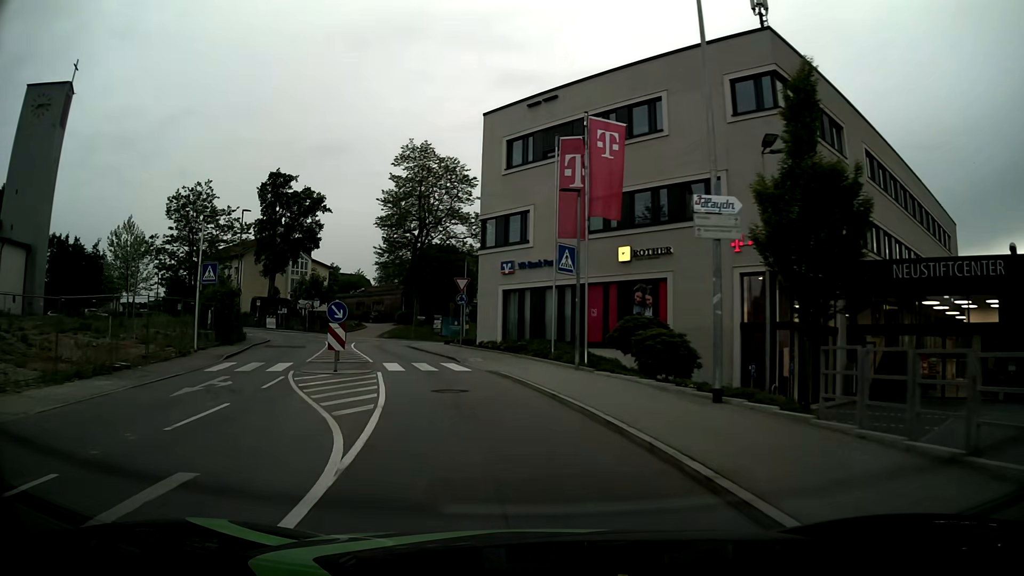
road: tertiary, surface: asphalt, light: Day
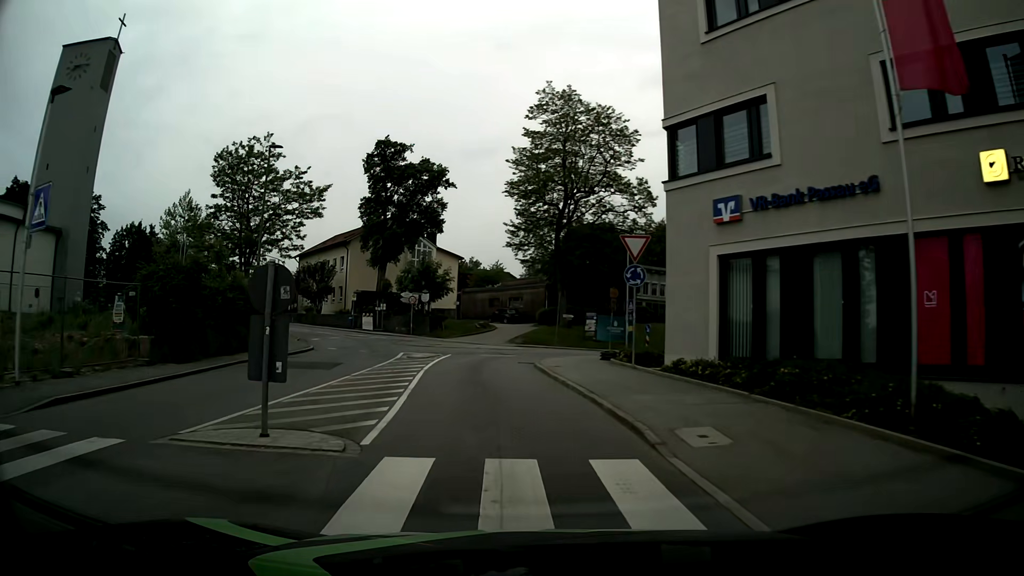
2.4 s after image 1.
(-1.9, +16.8) m; -13°
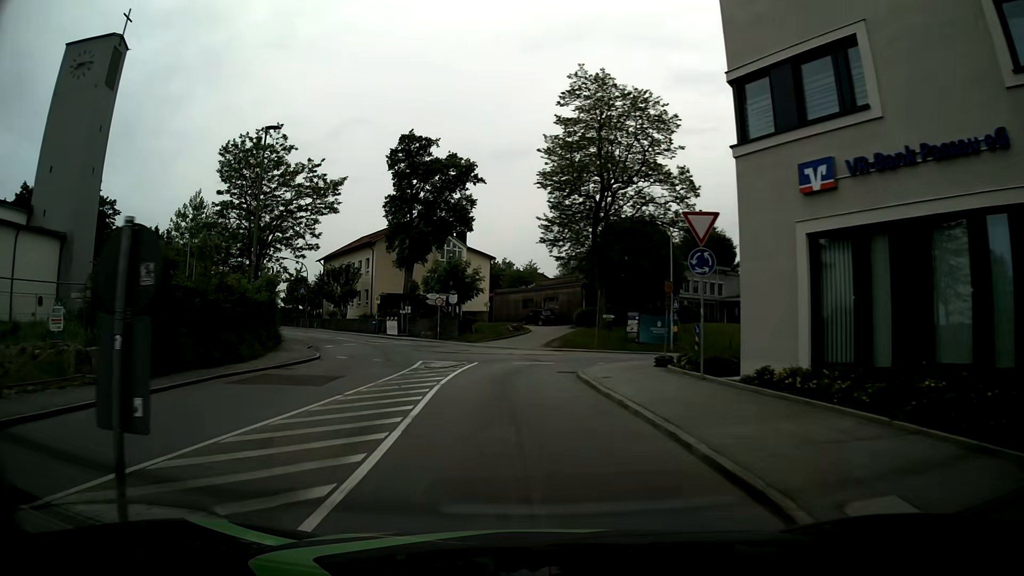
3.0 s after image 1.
(-0.1, +3.7) m; -3°
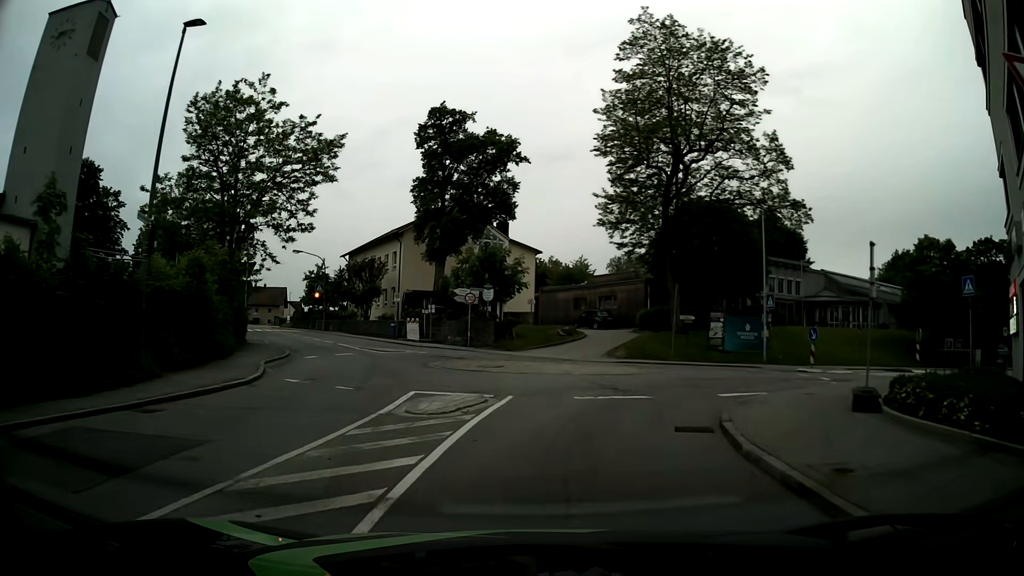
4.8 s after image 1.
(-0.6, +9.6) m; -5°
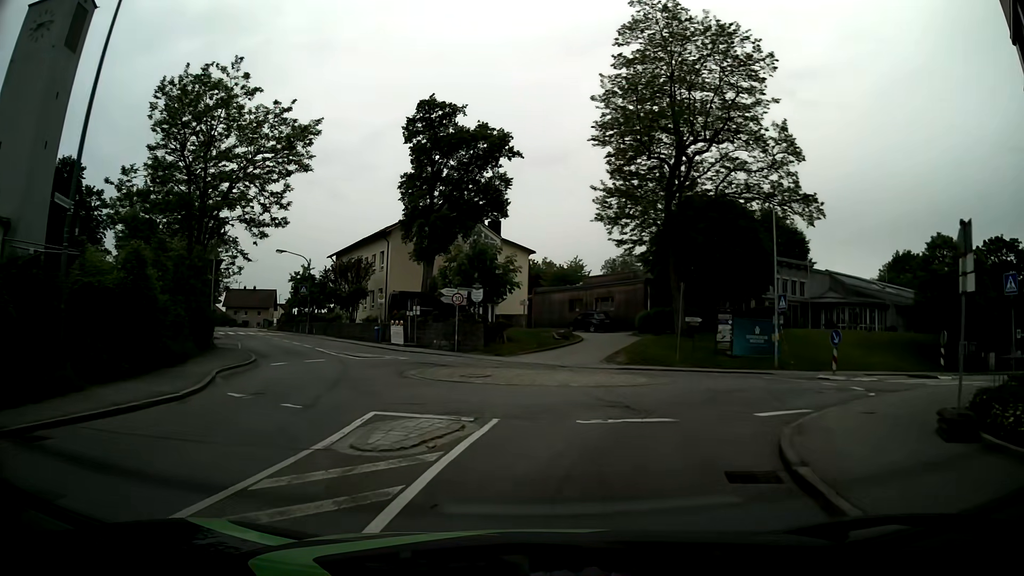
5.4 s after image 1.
(0.0, +2.7) m; +2°
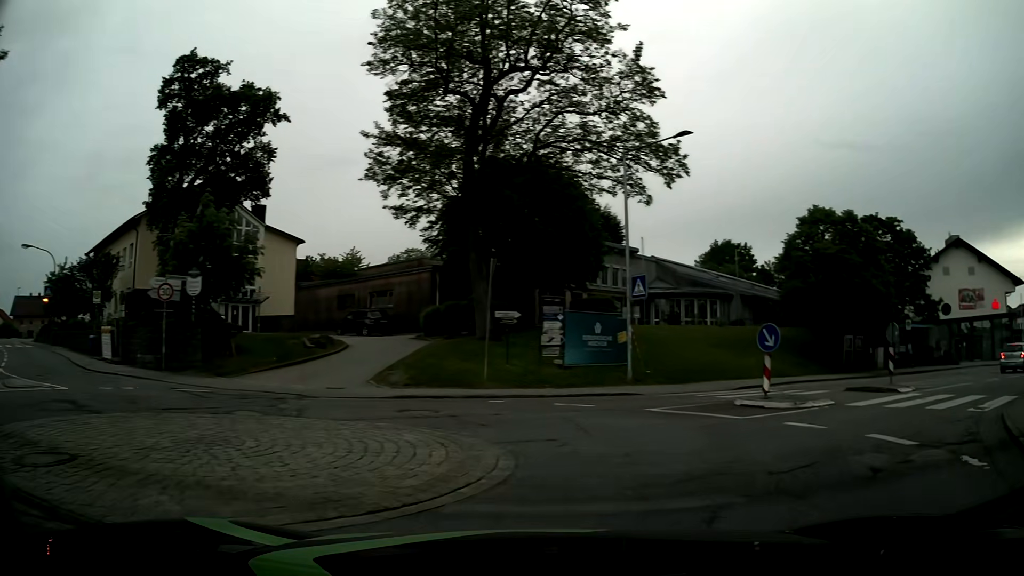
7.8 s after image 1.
(+1.0, +10.4) m; +18°
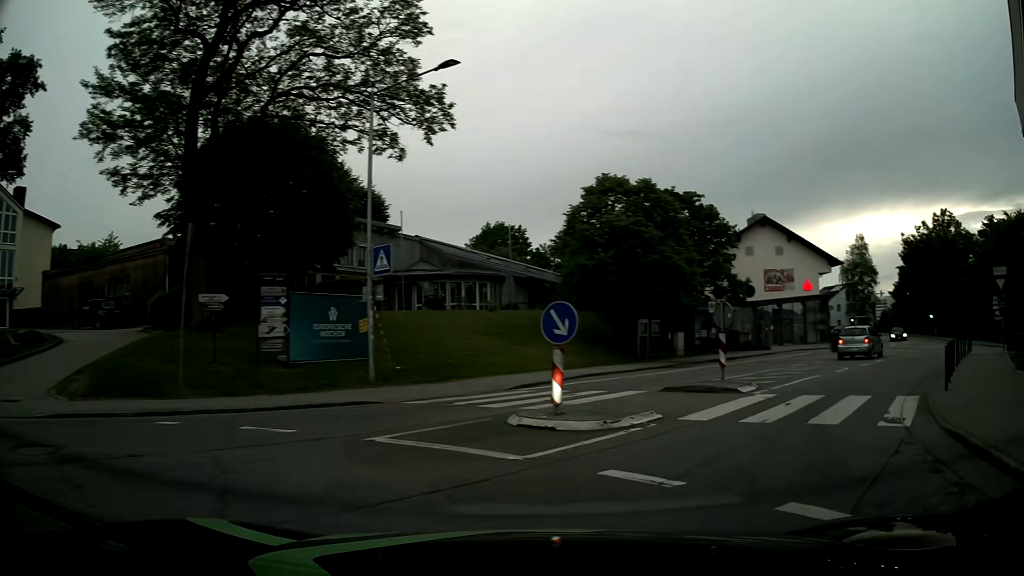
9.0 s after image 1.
(+0.9, +4.9) m; +18°
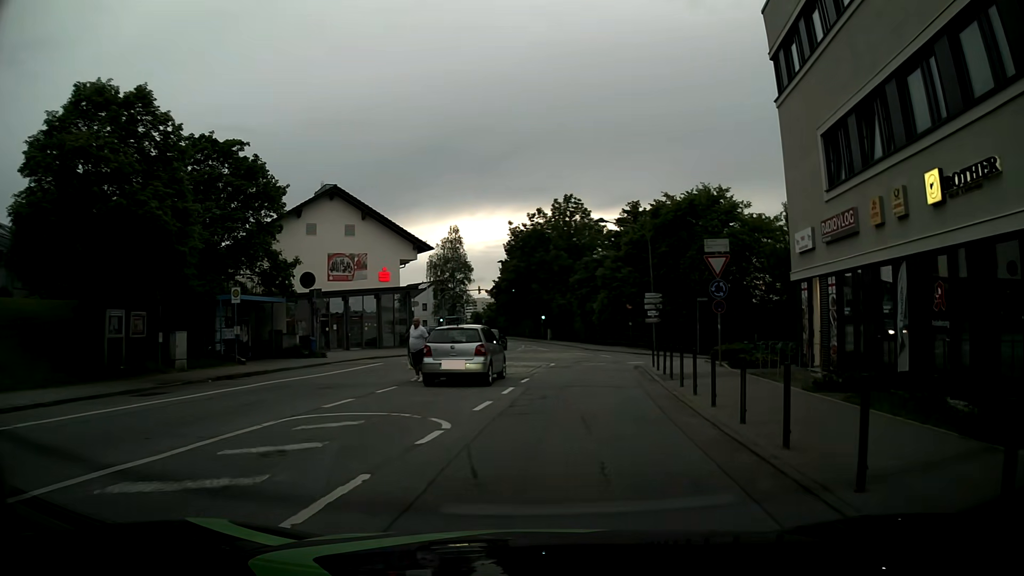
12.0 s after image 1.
(+5.1, +12.4) m; +37°
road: unclassified
